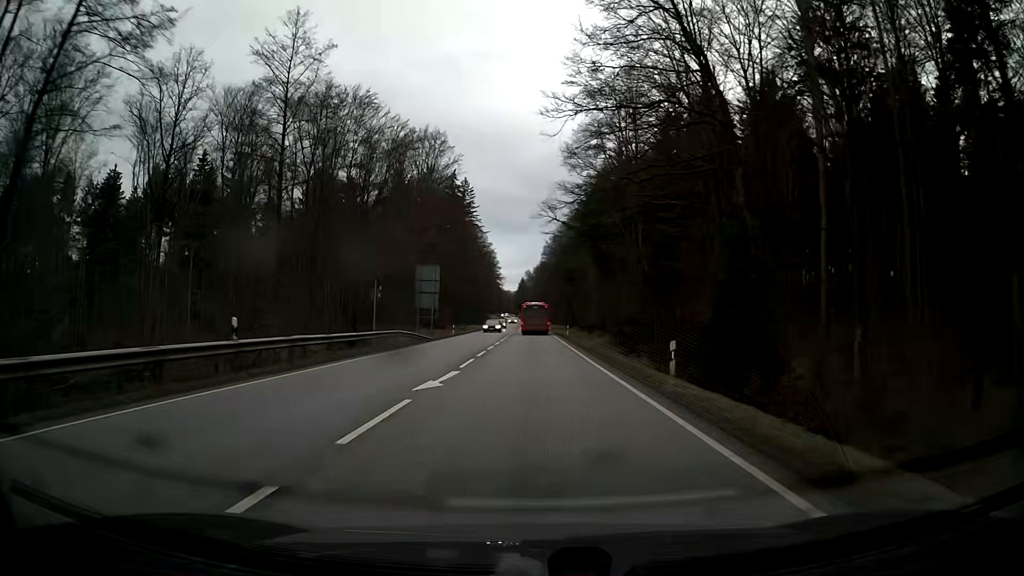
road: secondary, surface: asphalt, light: Day
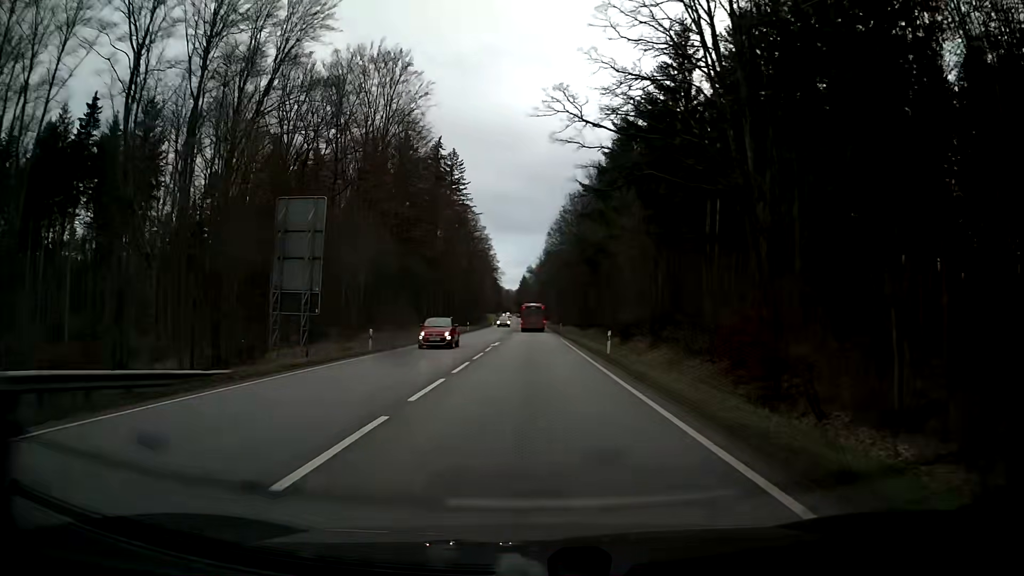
(-0.1, +32.0) m; -1°
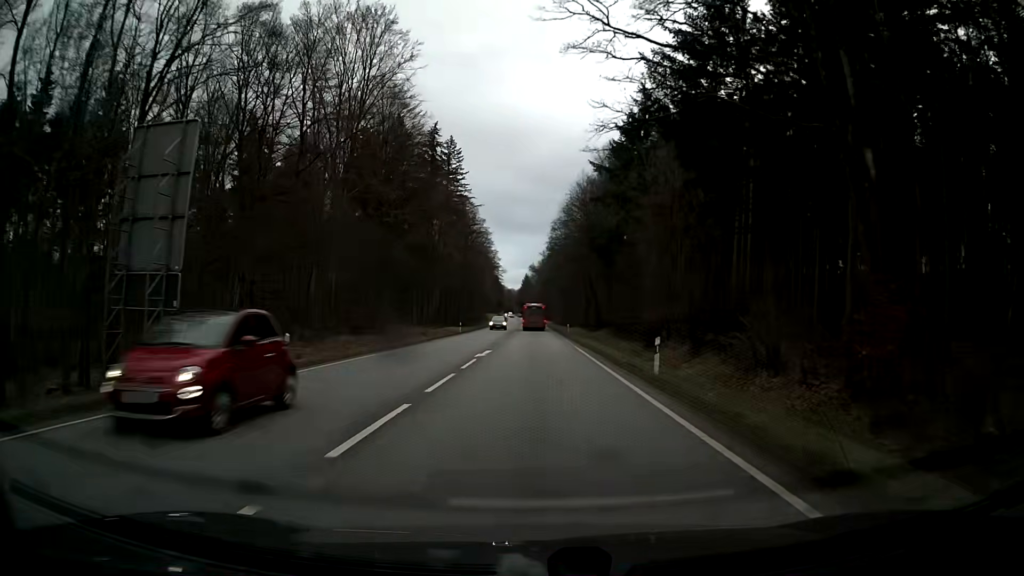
(0.0, +10.7) m; 0°
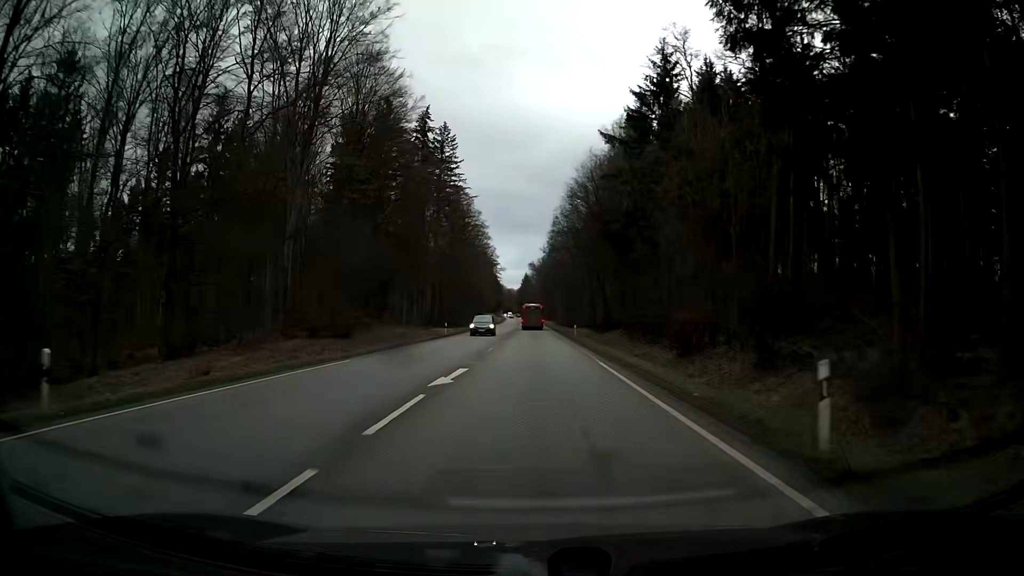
(0.0, +10.7) m; 0°
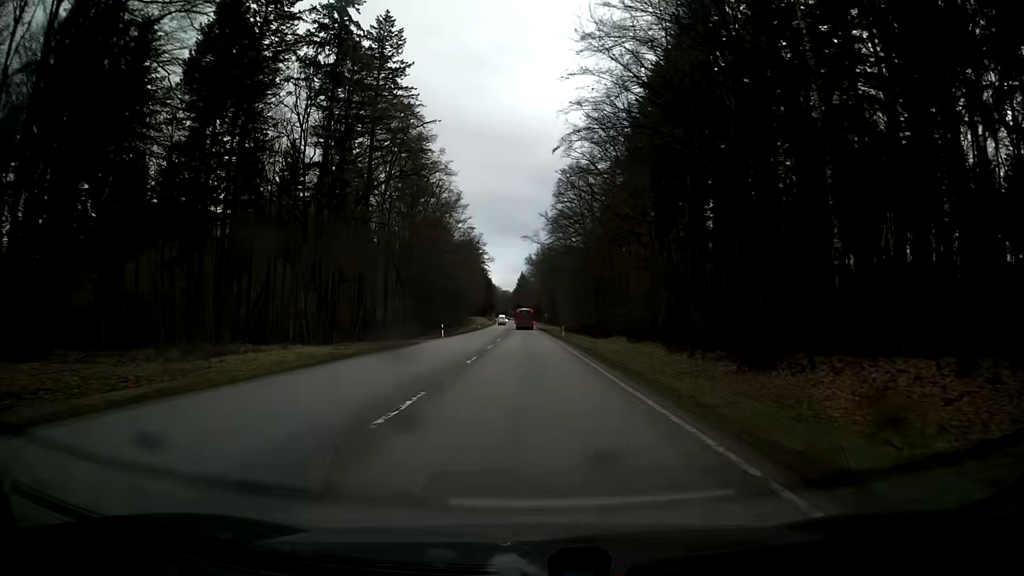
(+0.1, +53.6) m; 0°
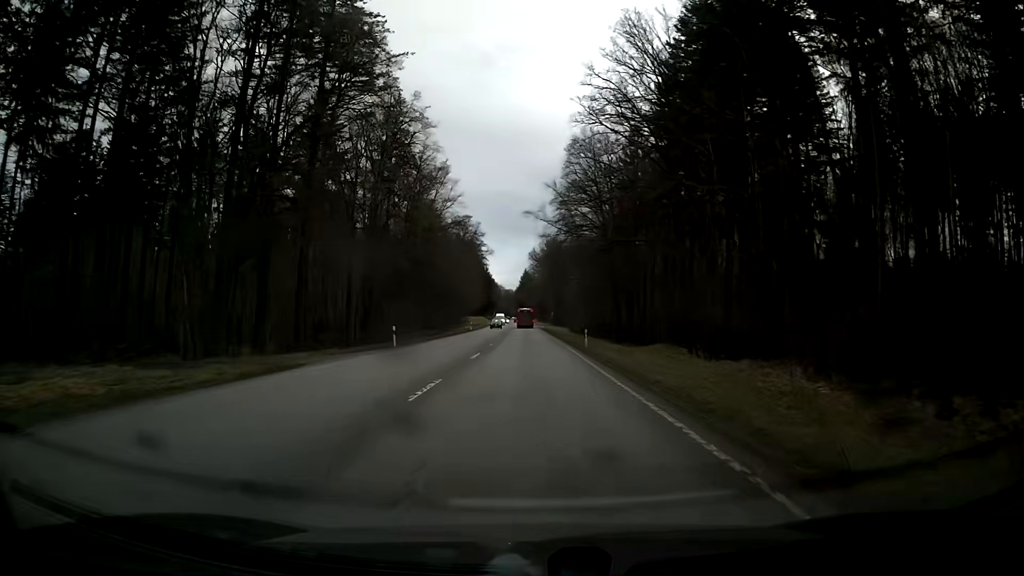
(-0.1, +21.5) m; -1°
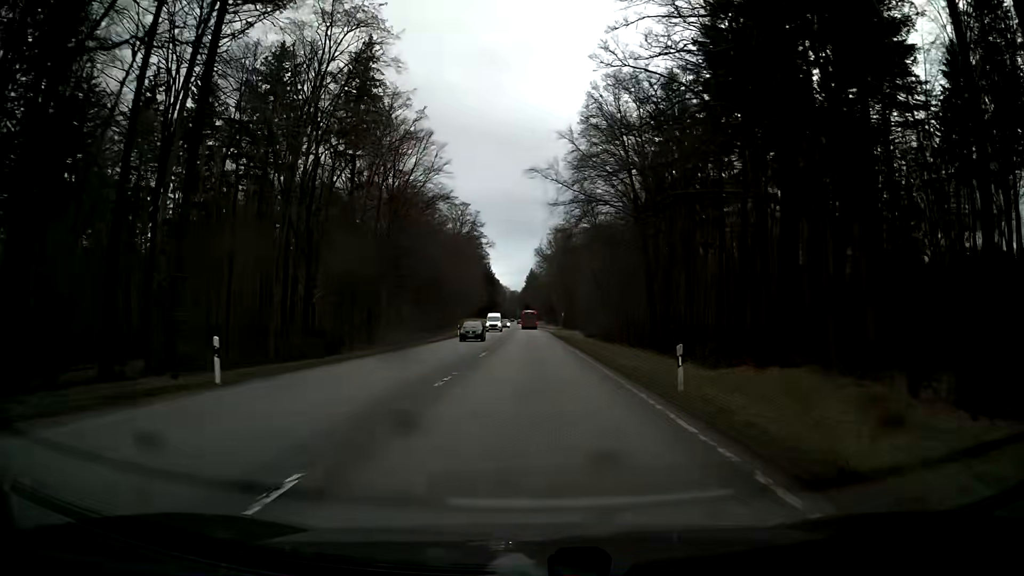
(-0.2, +21.9) m; -1°
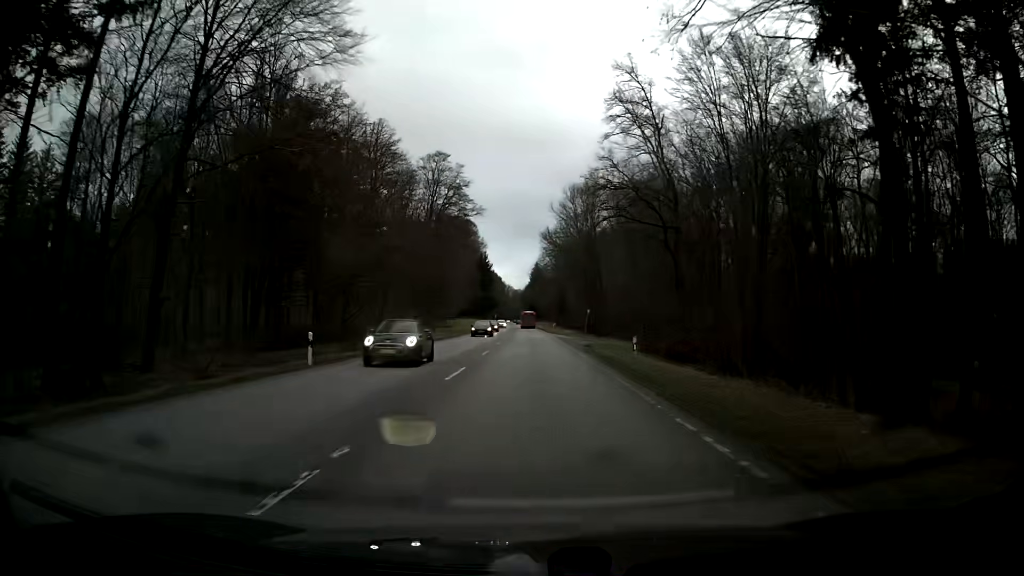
(0.0, +47.2) m; 0°
